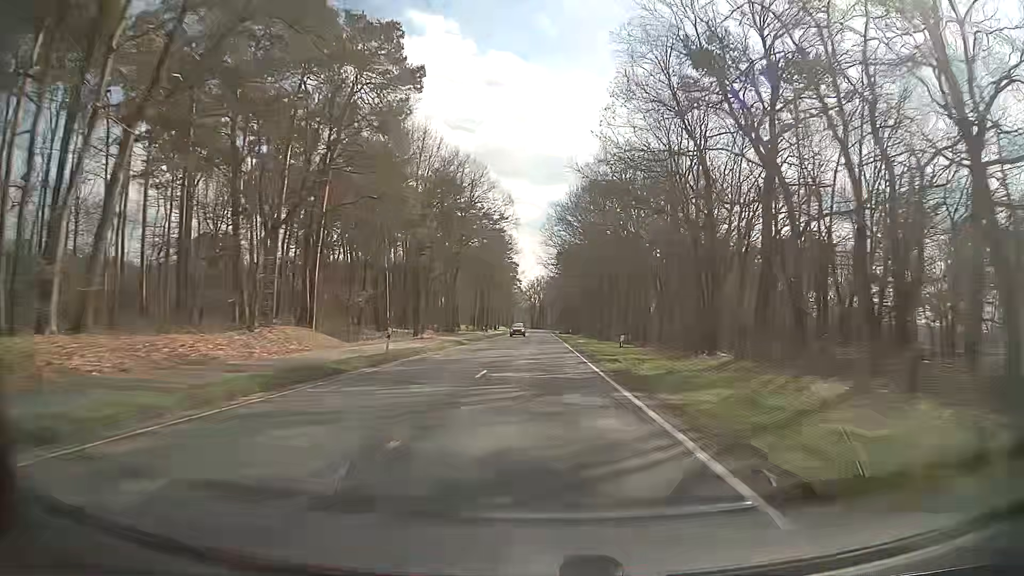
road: secondary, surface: asphalt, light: Day
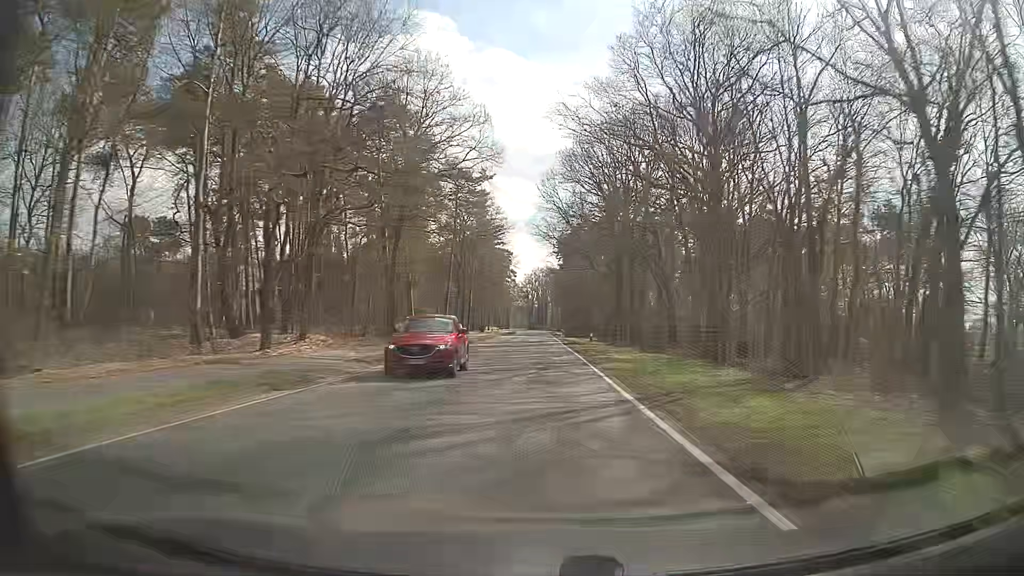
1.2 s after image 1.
(-0.1, +31.7) m; -1°
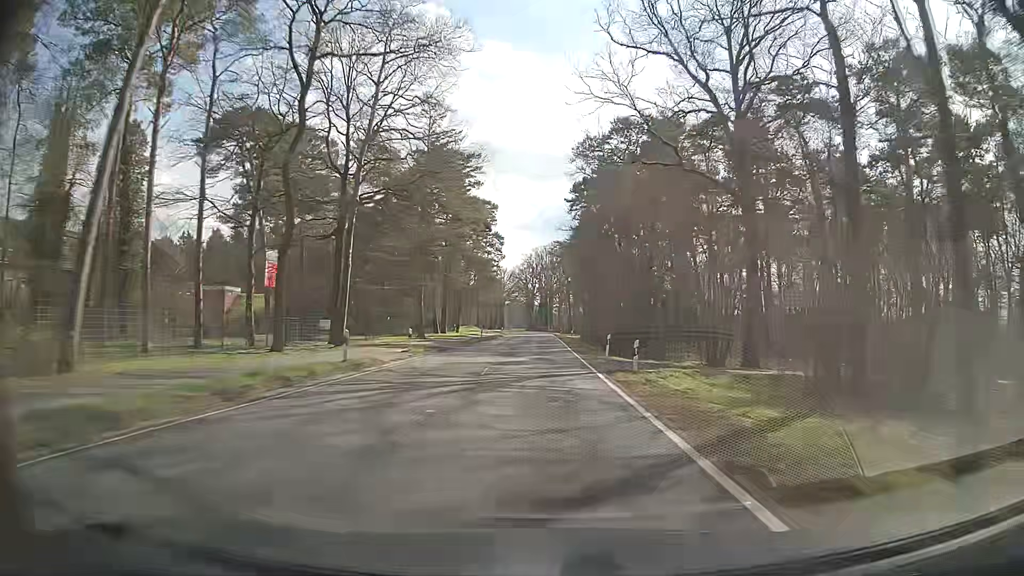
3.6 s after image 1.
(+0.5, +63.4) m; 0°
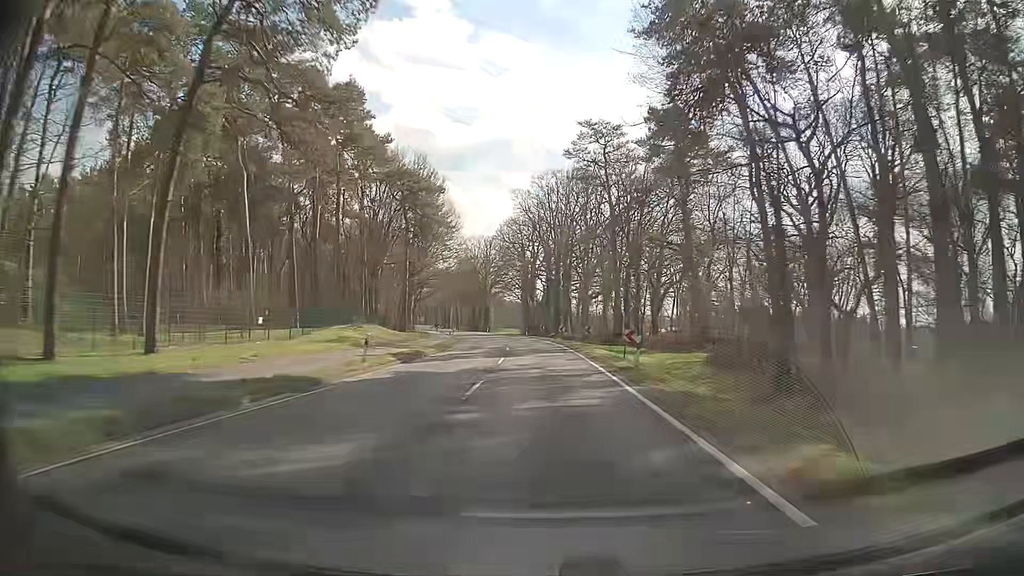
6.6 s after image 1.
(-0.5, +79.3) m; -1°
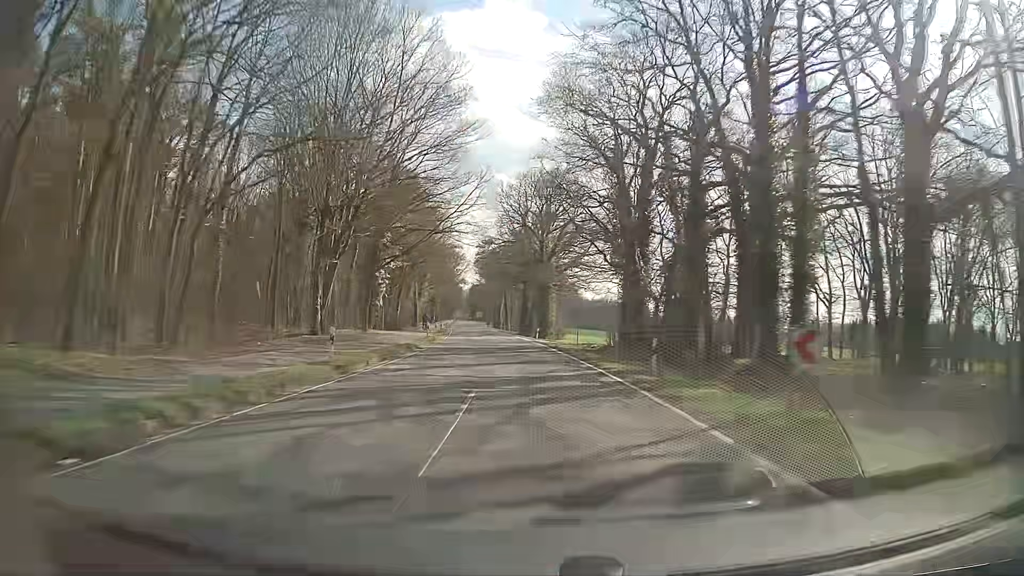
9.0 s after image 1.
(-2.5, +63.2) m; -6°
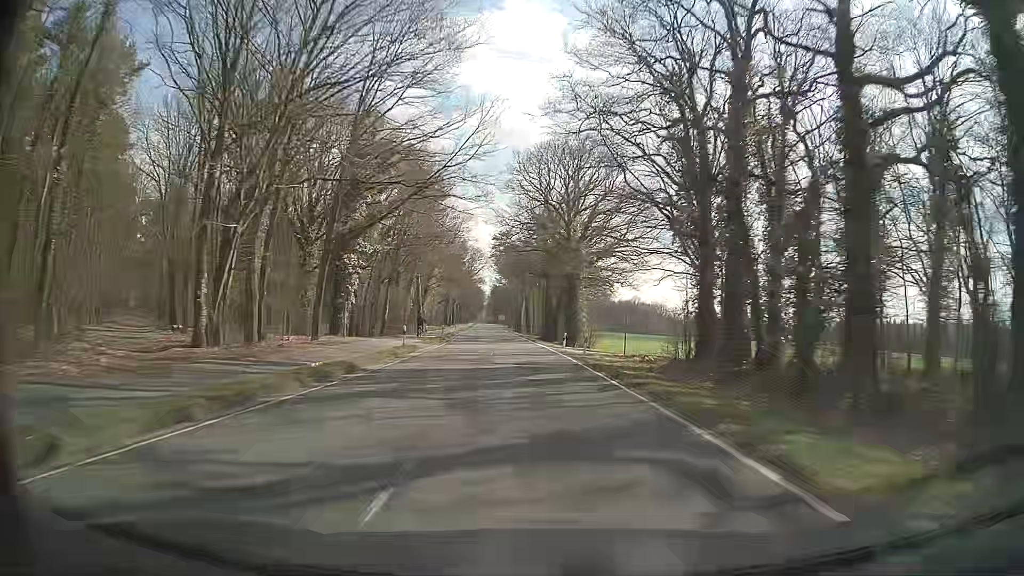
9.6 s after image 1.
(-0.2, +15.8) m; -2°
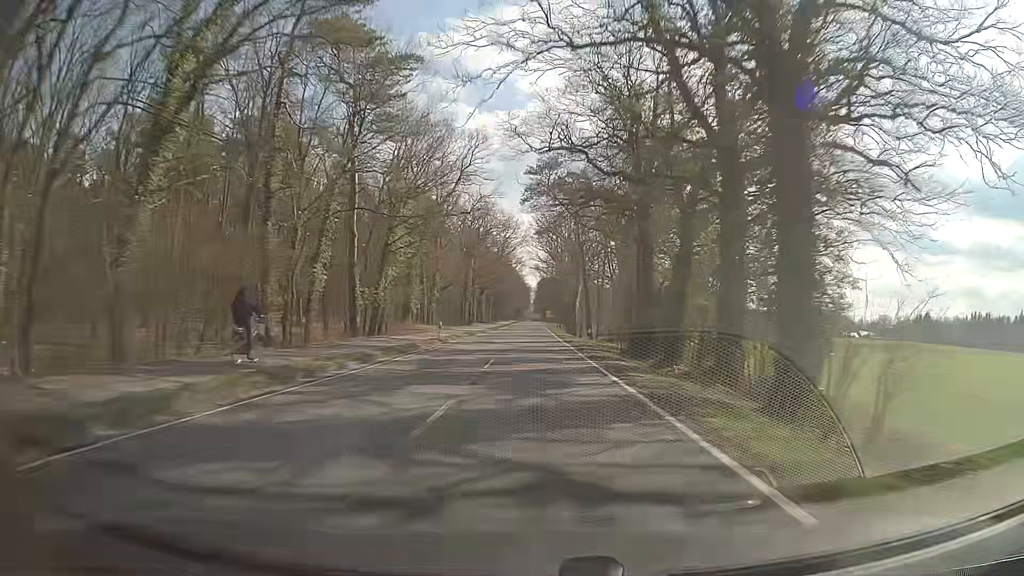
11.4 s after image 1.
(-2.2, +47.4) m; -5°
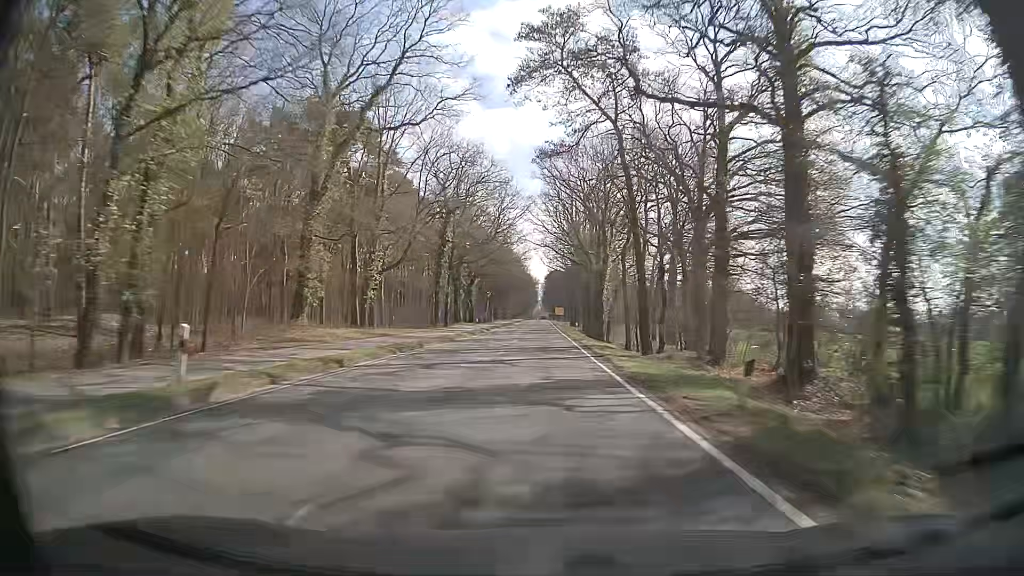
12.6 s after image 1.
(0.0, +30.6) m; -1°
(0, +10) (0, +20) (0, +30) (0, +40) (0, +50) (0, +60) (0, +70) (0, +80) (0, +90) (0, +100) m
